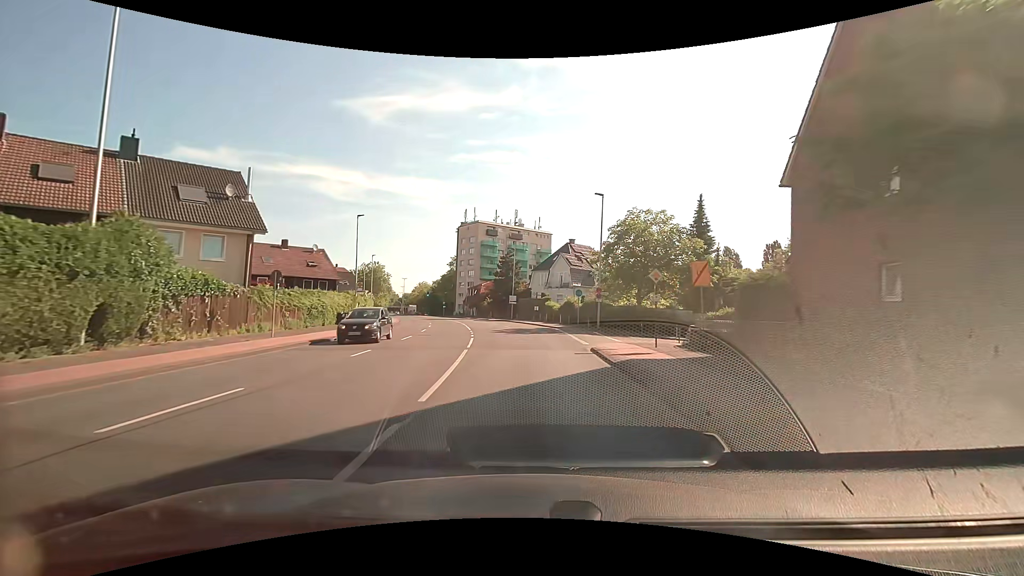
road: tertiary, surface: asphalt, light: Day
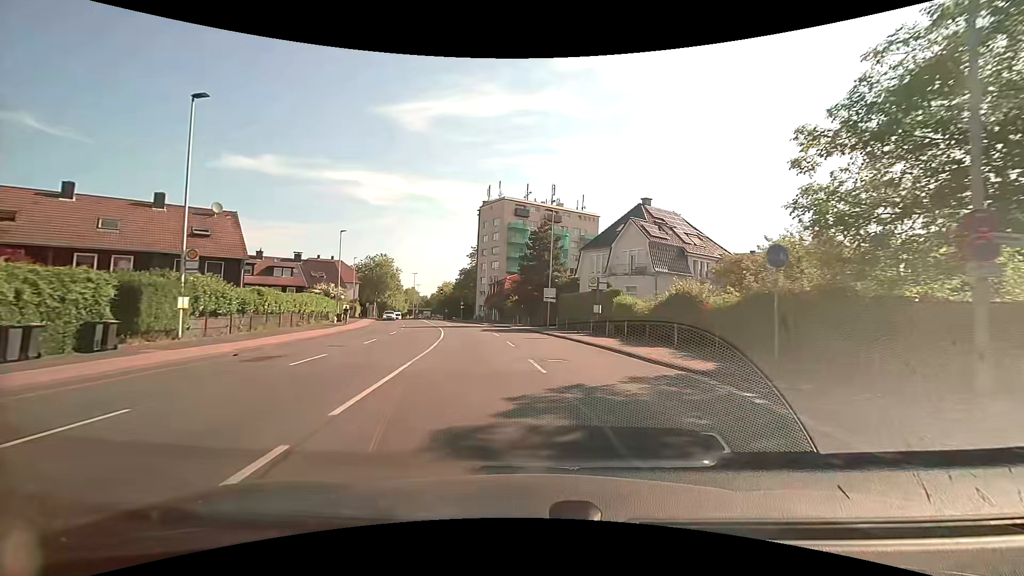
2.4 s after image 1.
(-1.1, +28.8) m; -4°
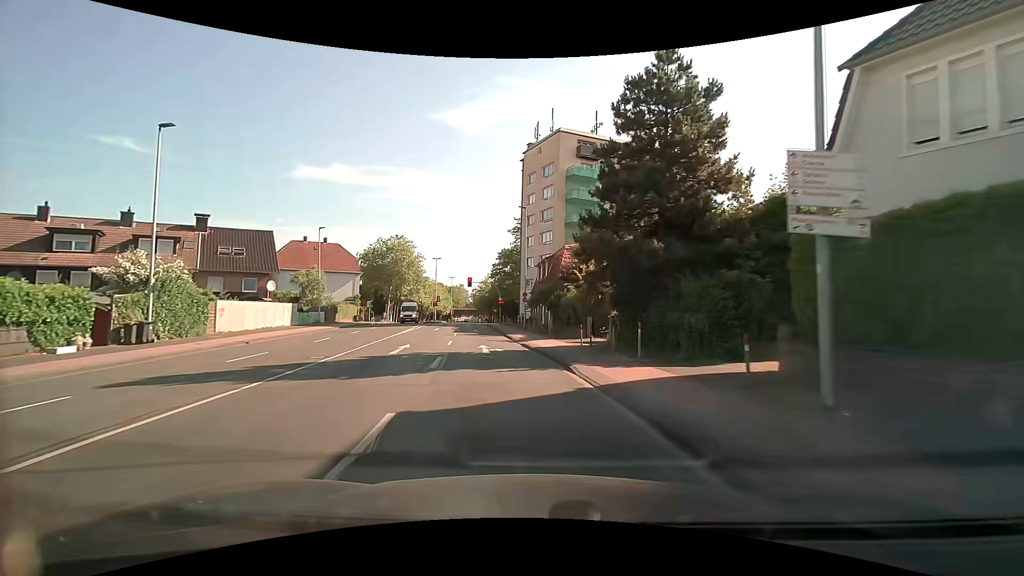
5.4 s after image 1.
(-1.4, +35.2) m; -7°
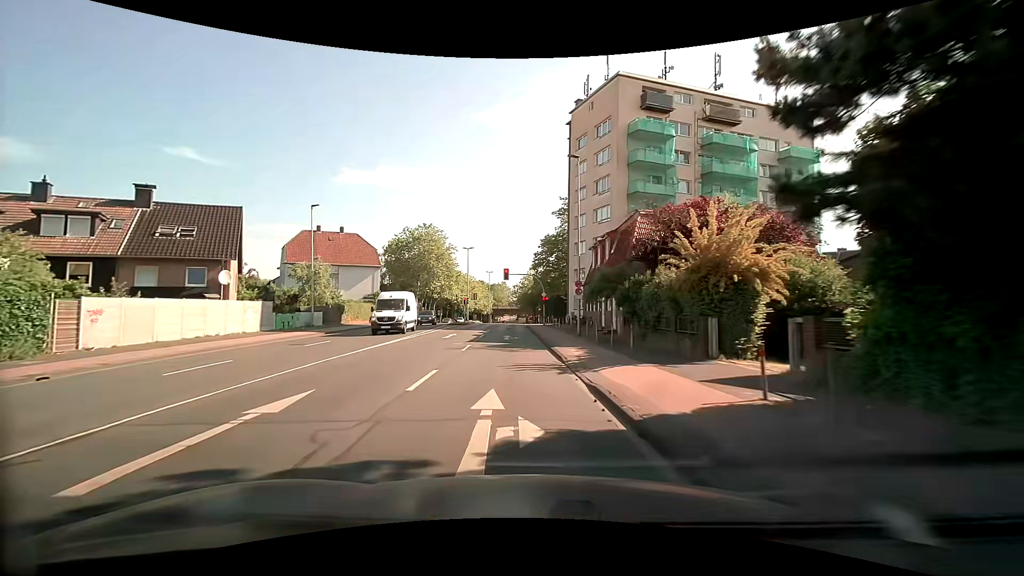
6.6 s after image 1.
(-0.6, +13.0) m; -5°
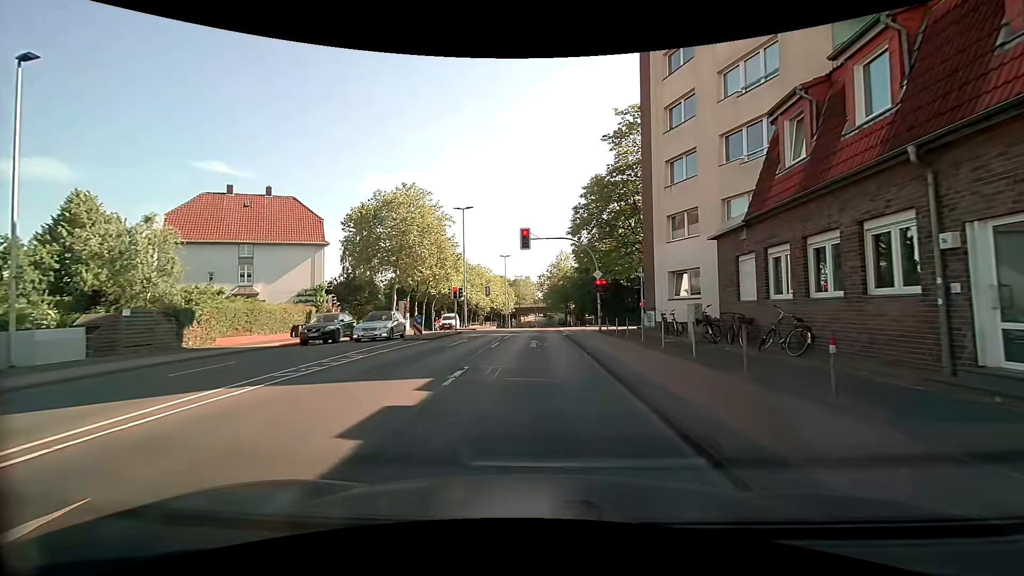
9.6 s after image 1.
(-1.3, +26.7) m; -3°
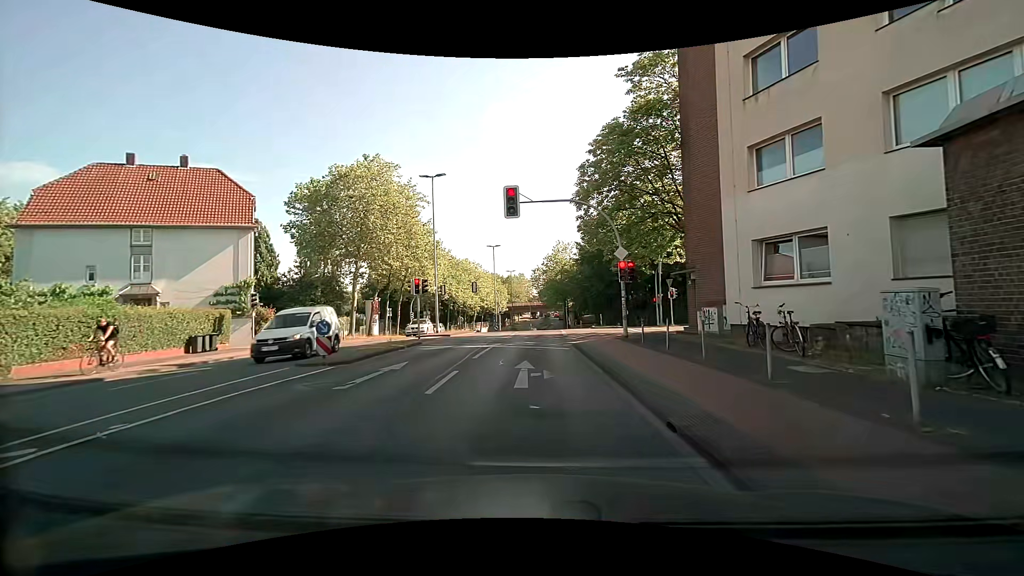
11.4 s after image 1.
(+0.1, +10.0) m; +1°
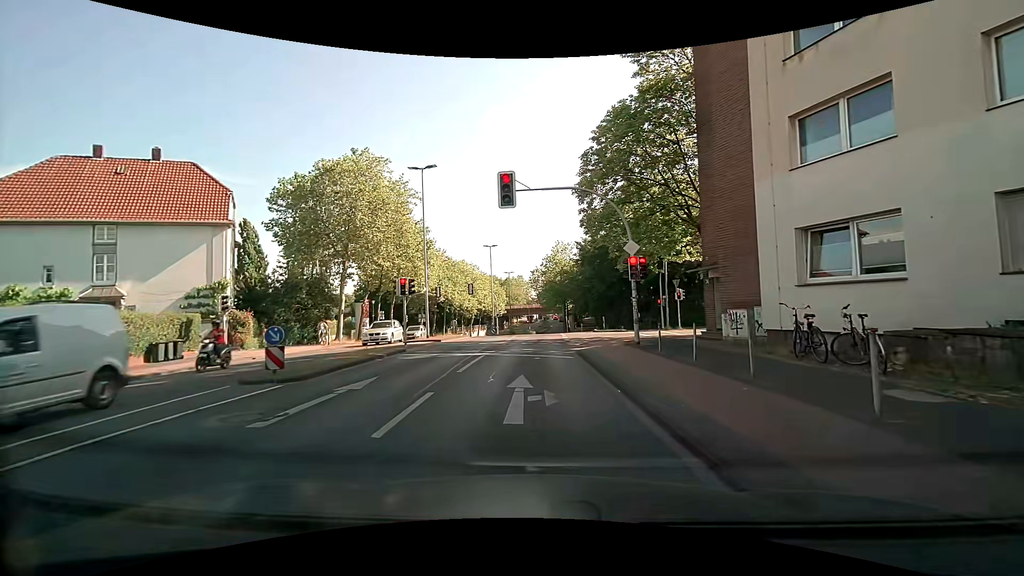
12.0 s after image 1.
(0.0, +2.5) m; +2°
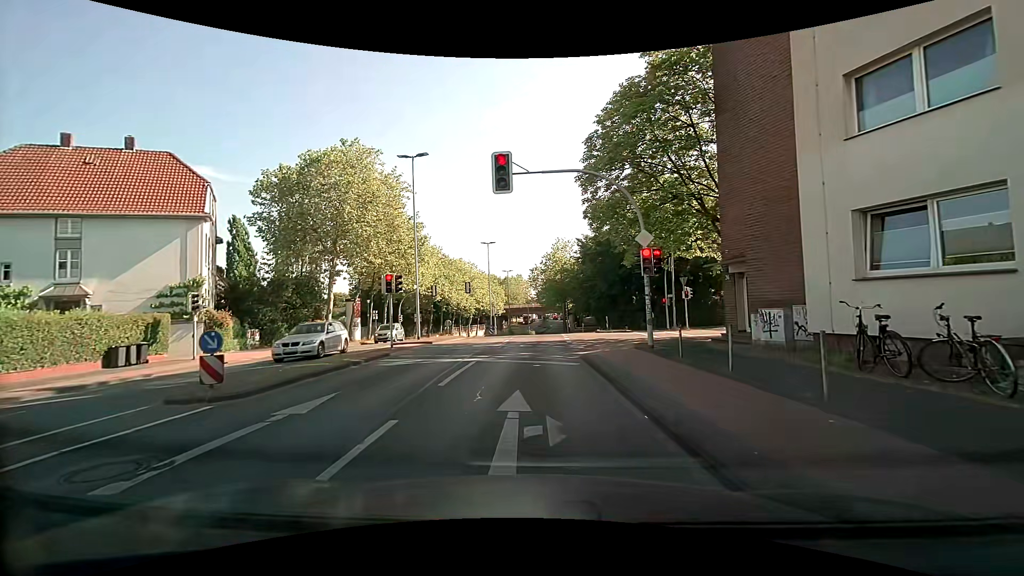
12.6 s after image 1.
(-0.1, +2.1) m; -2°
